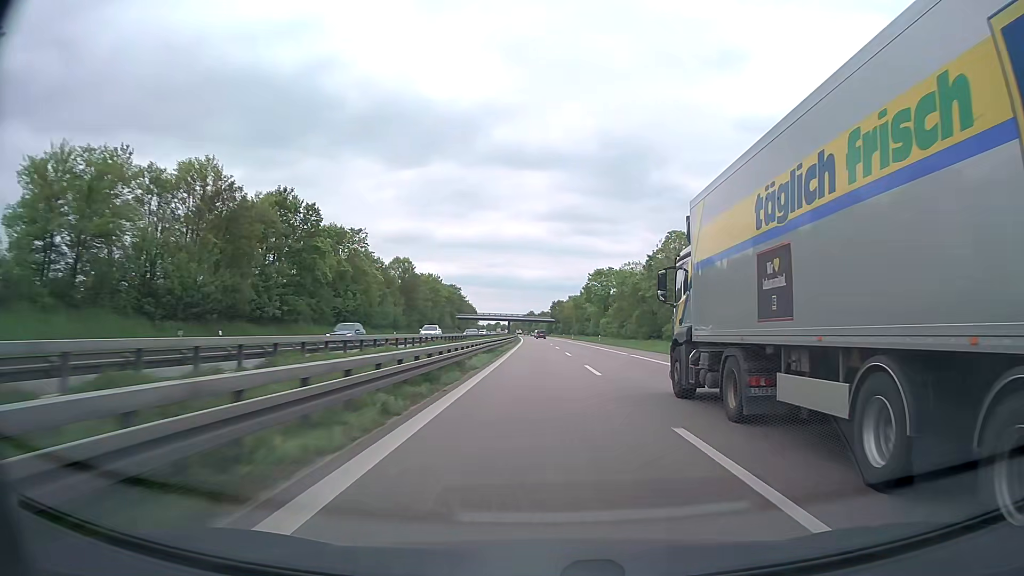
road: trunk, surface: asphalt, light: Day
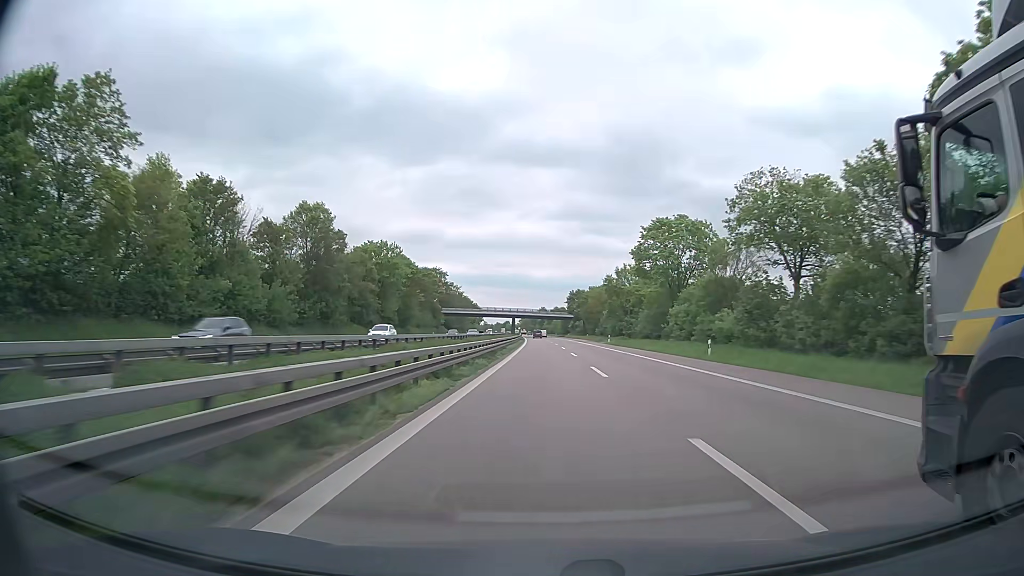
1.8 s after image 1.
(-0.5, +54.9) m; -1°
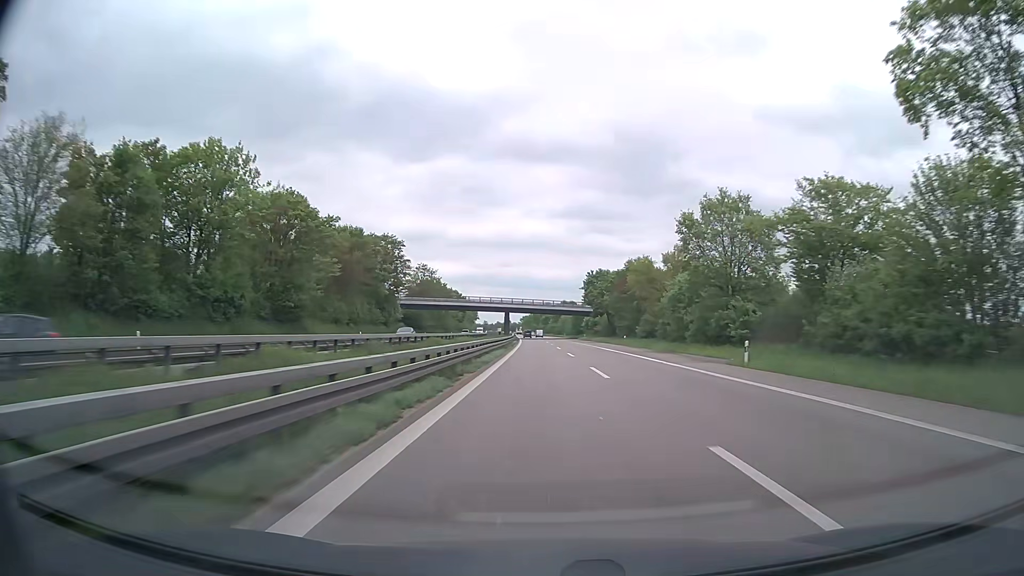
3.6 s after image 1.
(-0.2, +54.6) m; 0°
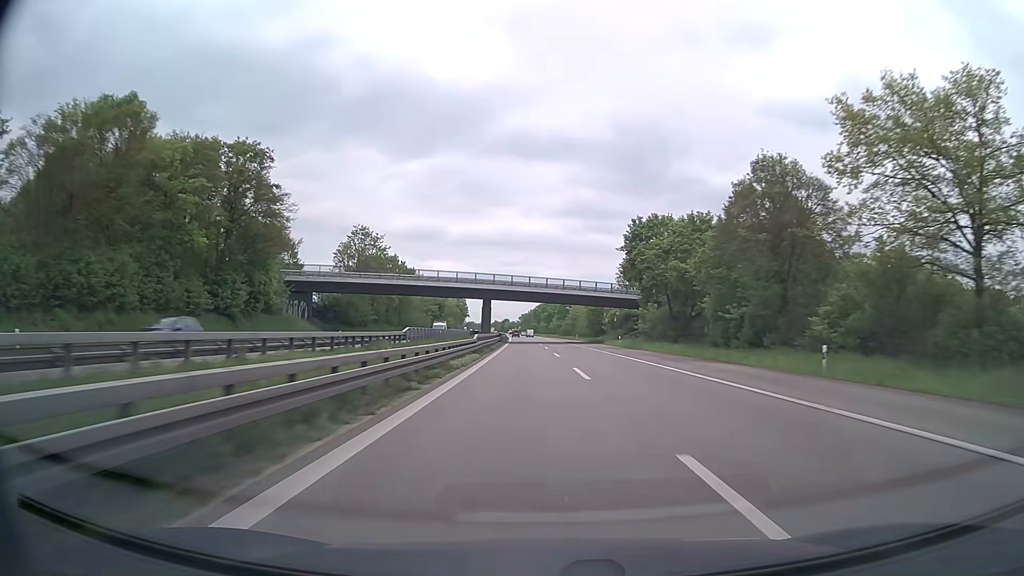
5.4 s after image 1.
(-0.2, +54.5) m; 0°
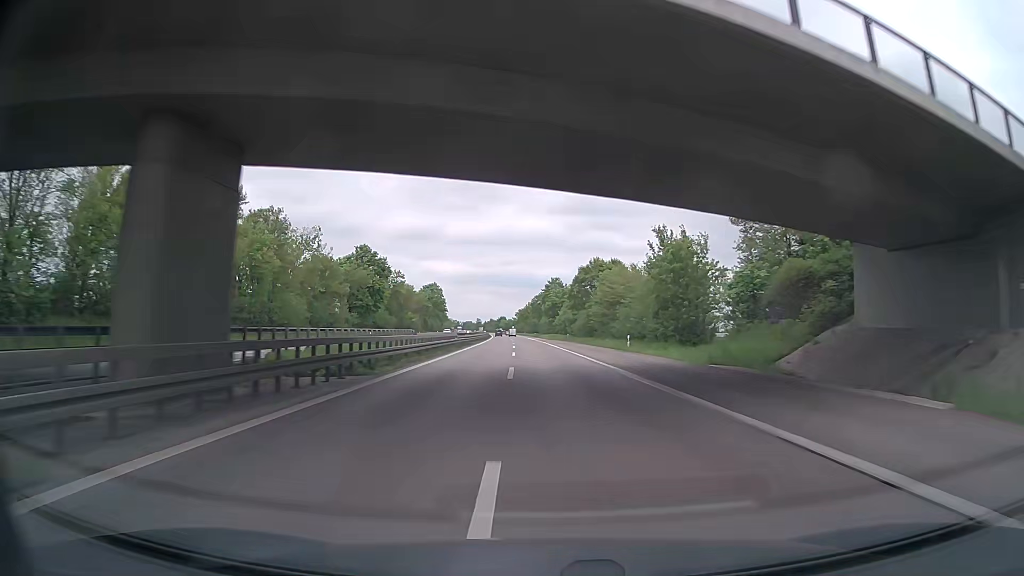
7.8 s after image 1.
(+0.1, +72.4) m; 0°
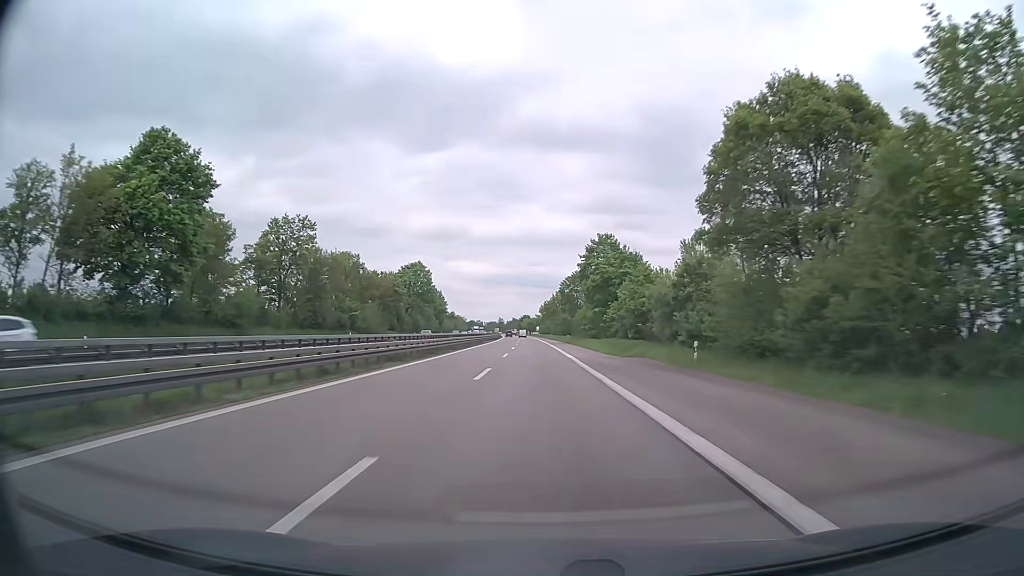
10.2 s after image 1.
(-1.3, +72.0) m; -2°
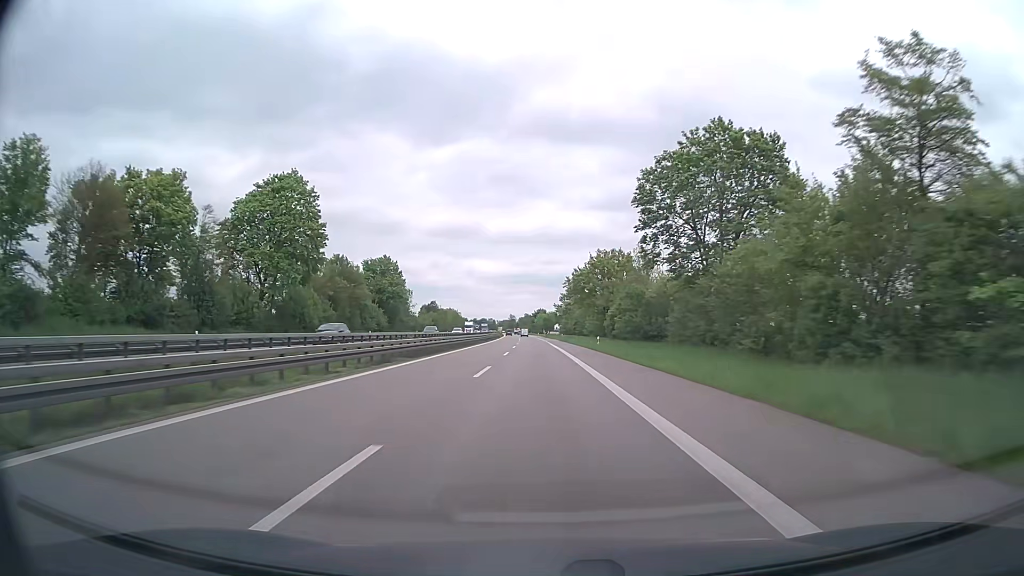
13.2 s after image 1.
(-1.6, +89.4) m; -1°
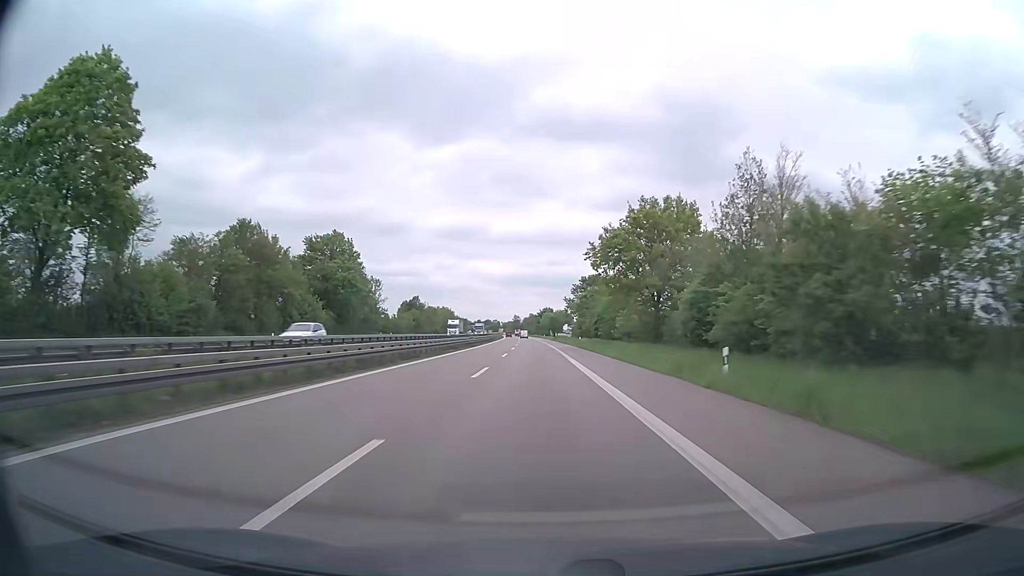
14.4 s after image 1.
(-0.2, +35.6) m; -1°
(0, +10) (0, +20) (0, +30) (0, +40) (0, +50) (-1, +60) (-1, +70) (-1, +80) (-1, +90) (-2, +100) m
